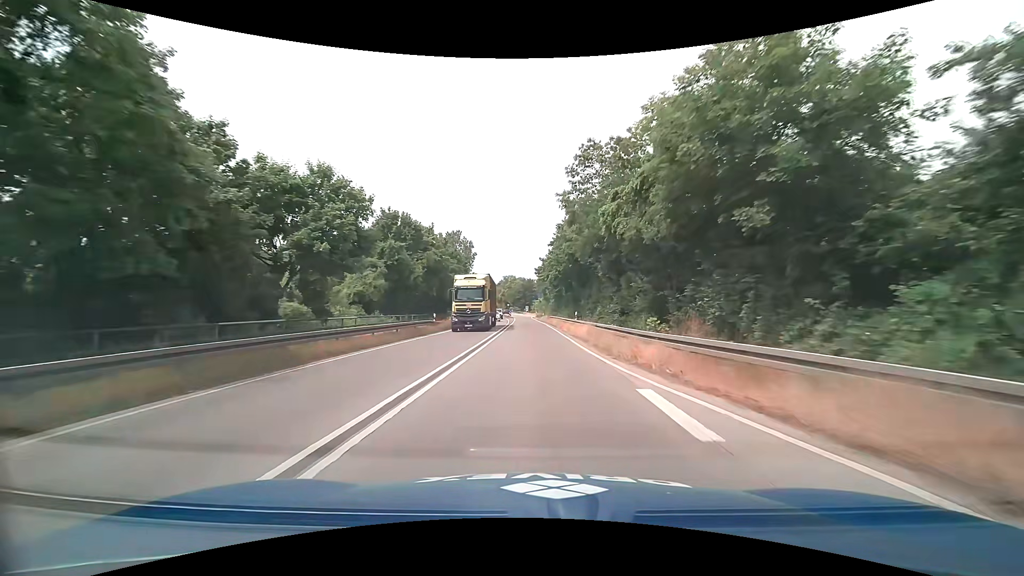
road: trunk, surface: asphalt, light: Day
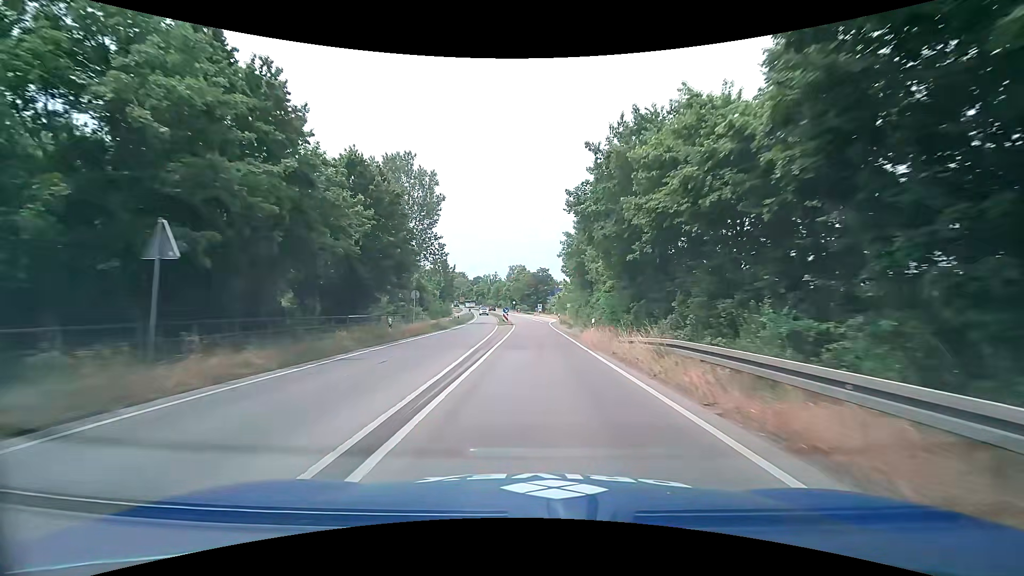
(-0.8, +51.2) m; -2°
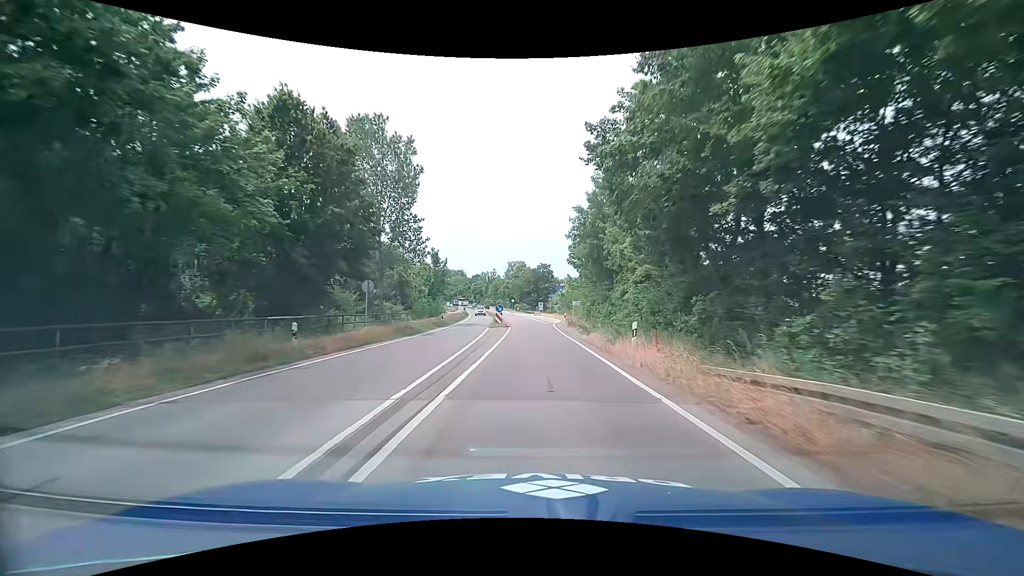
(0.0, +9.9) m; +1°
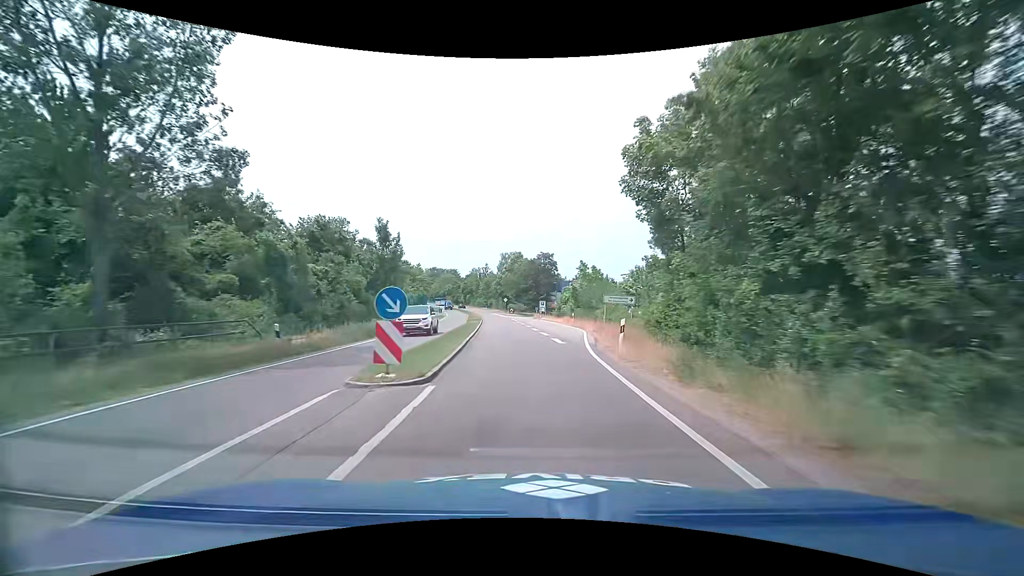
(-0.3, +29.0) m; -1°
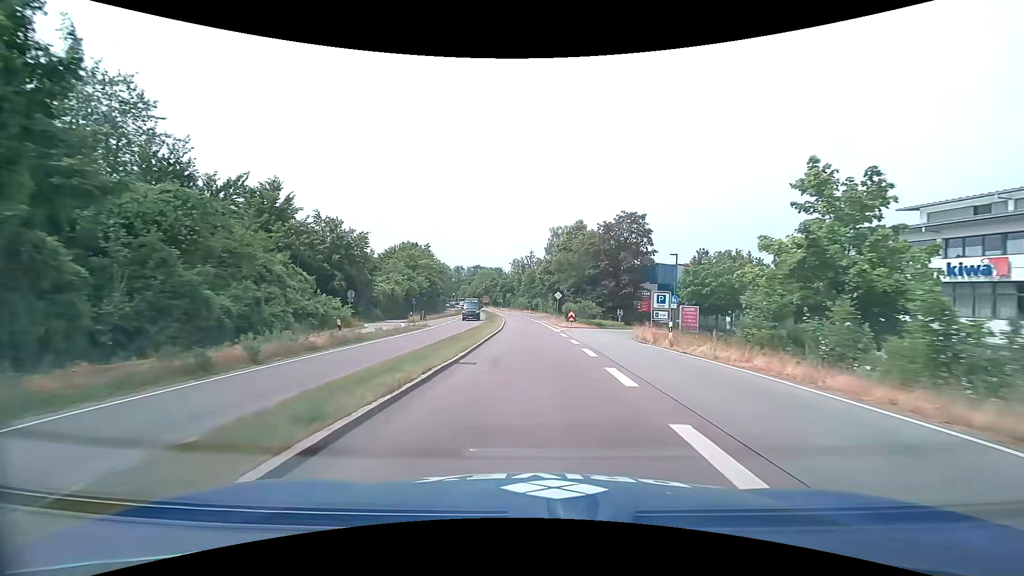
(-2.3, +46.2) m; -6°
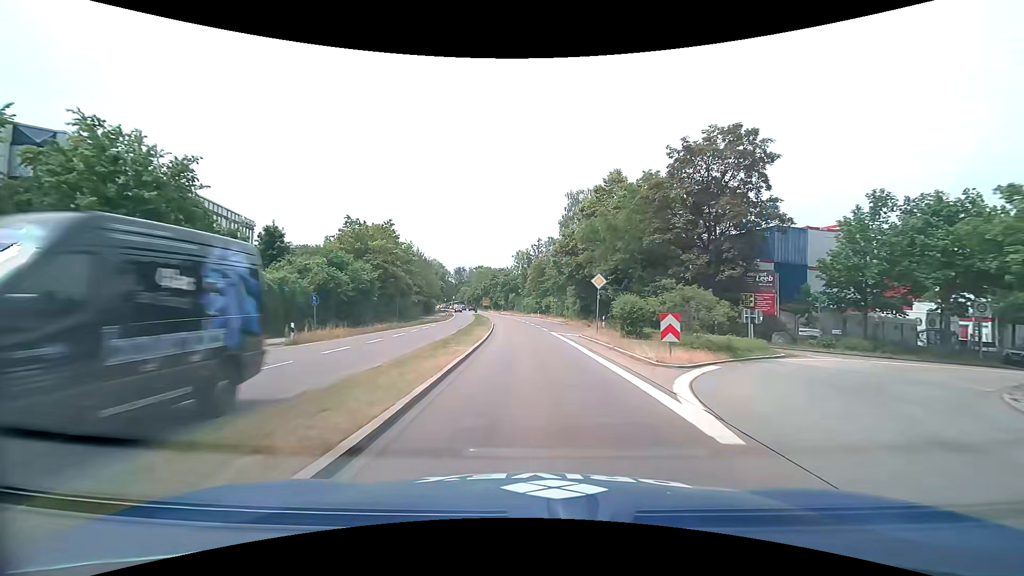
(-0.4, +27.8) m; -1°
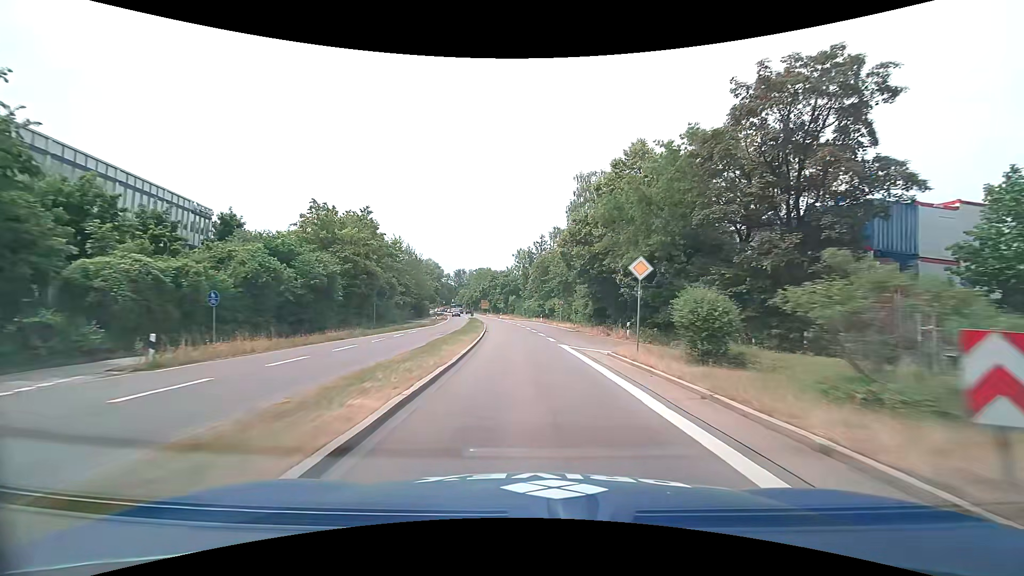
(0.0, +9.5) m; 0°
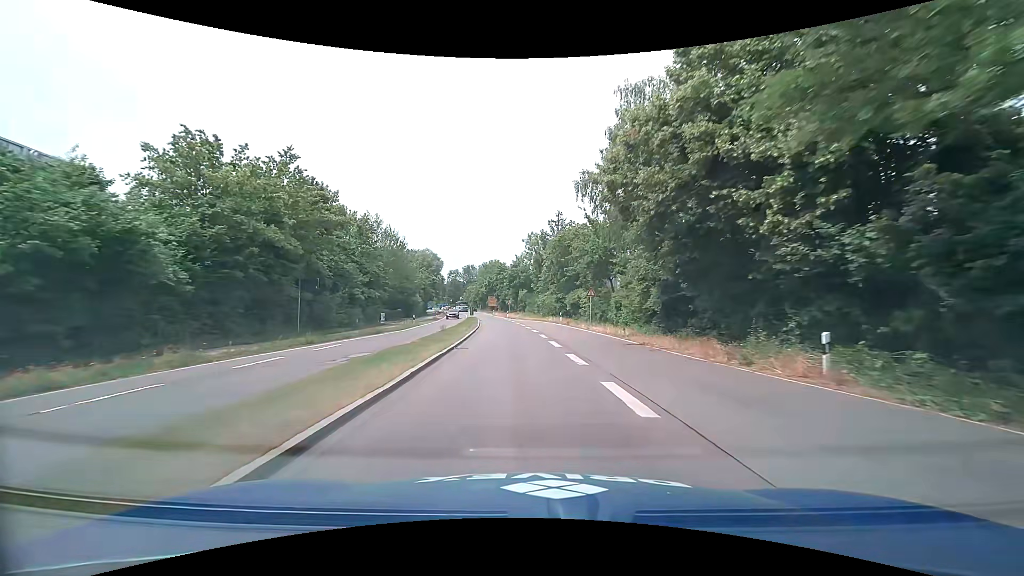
(-0.2, +19.2) m; -1°
(0, +10) (-1, +20) (-1, +30) (-2, +40) (-3, +50) (-4, +60) (-6, +70) (-7, +80) (-9, +89) (-11, +99) m
